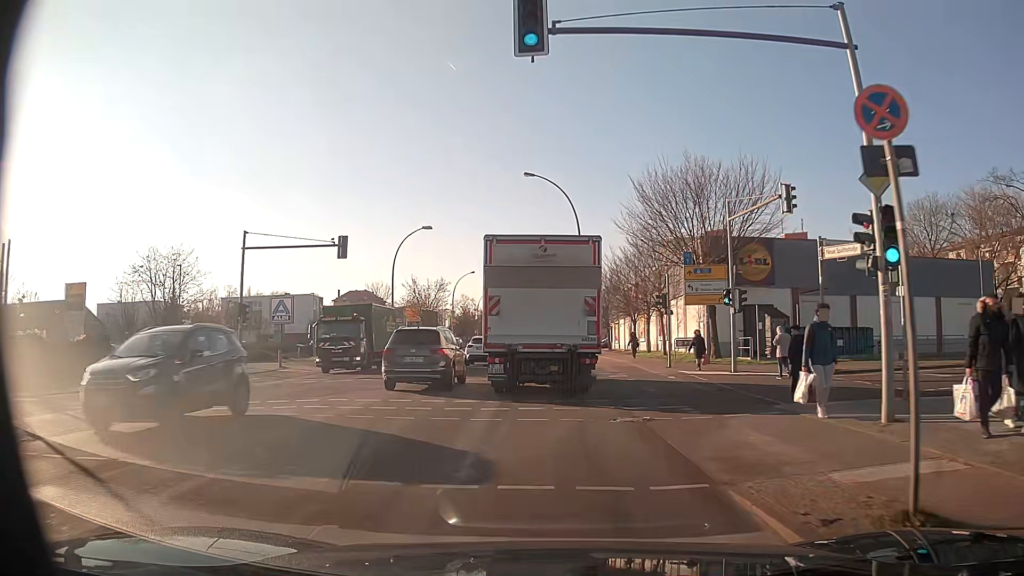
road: secondary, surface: asphalt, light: Day
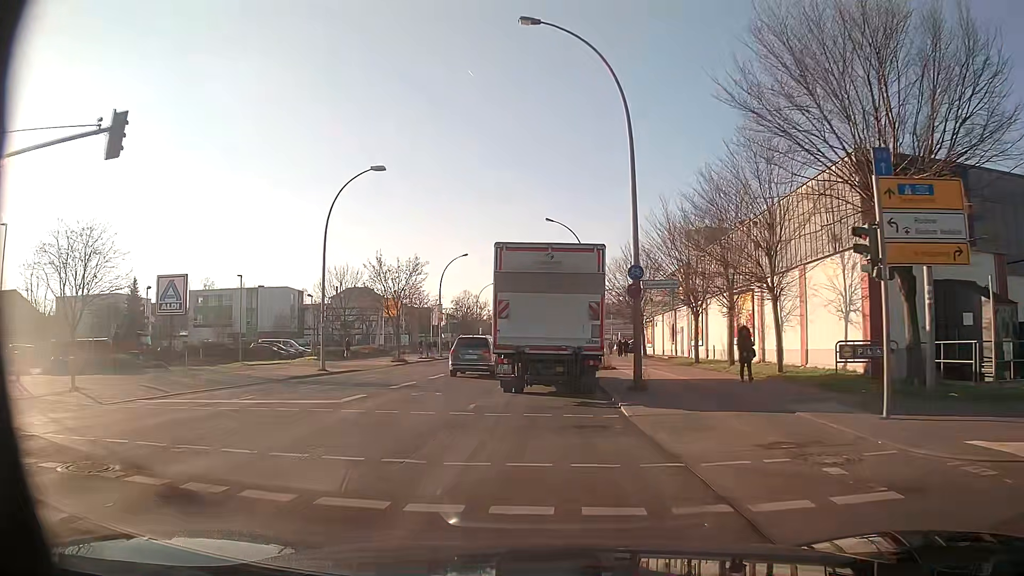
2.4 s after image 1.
(-0.2, +19.0) m; -1°
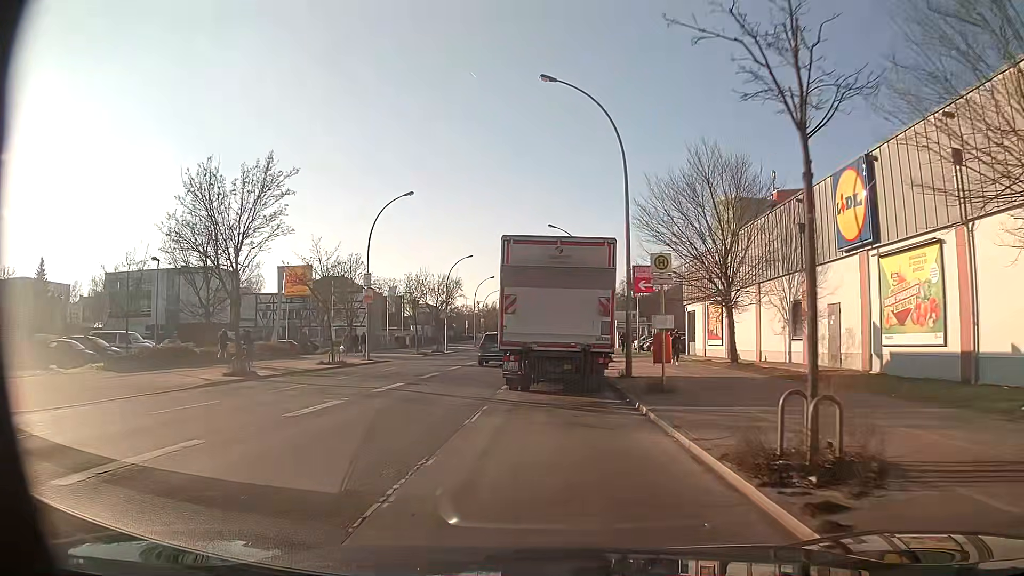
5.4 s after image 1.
(-0.2, +26.9) m; 0°
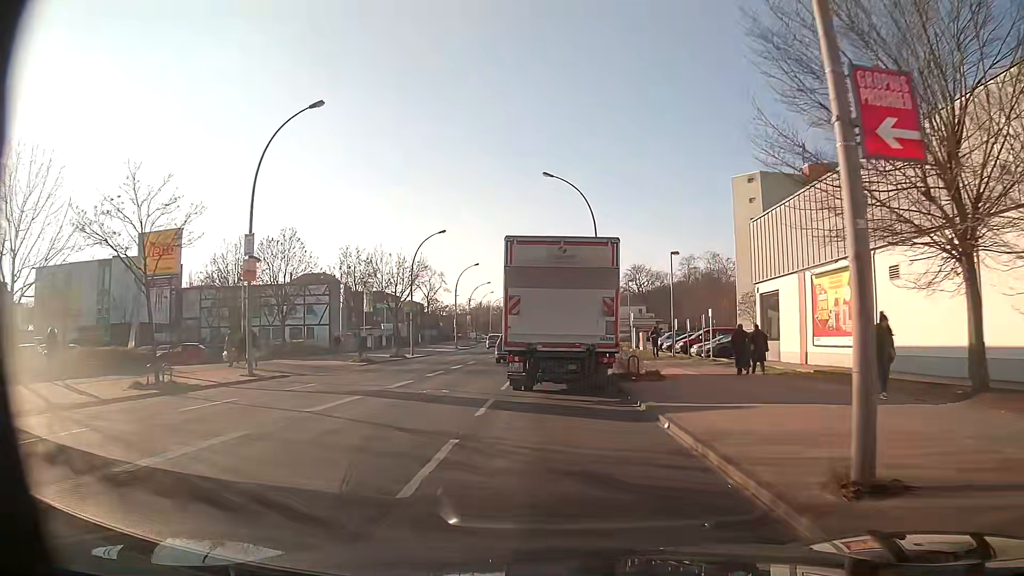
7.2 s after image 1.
(+0.1, +16.9) m; +1°
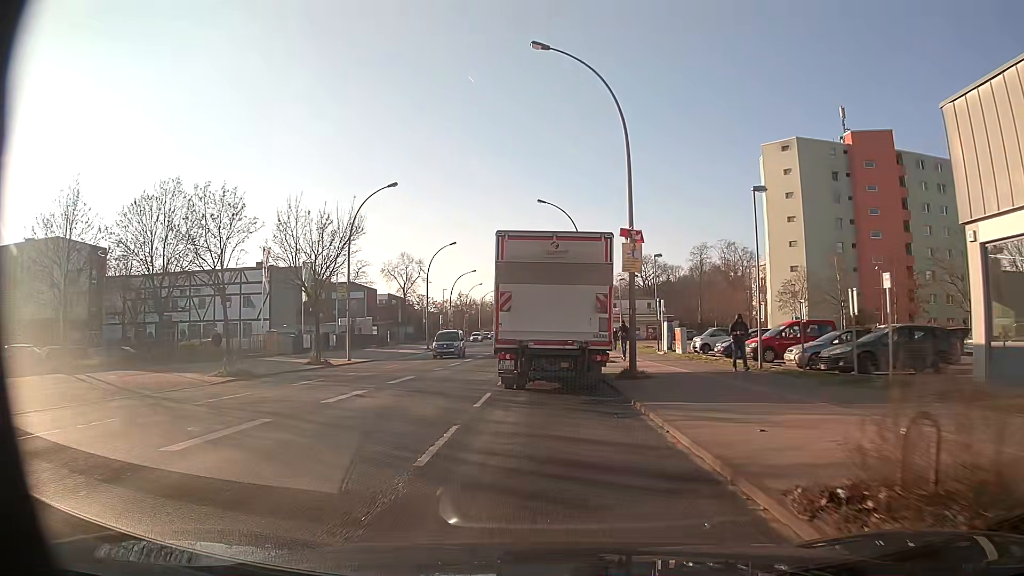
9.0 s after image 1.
(0.0, +17.0) m; 0°
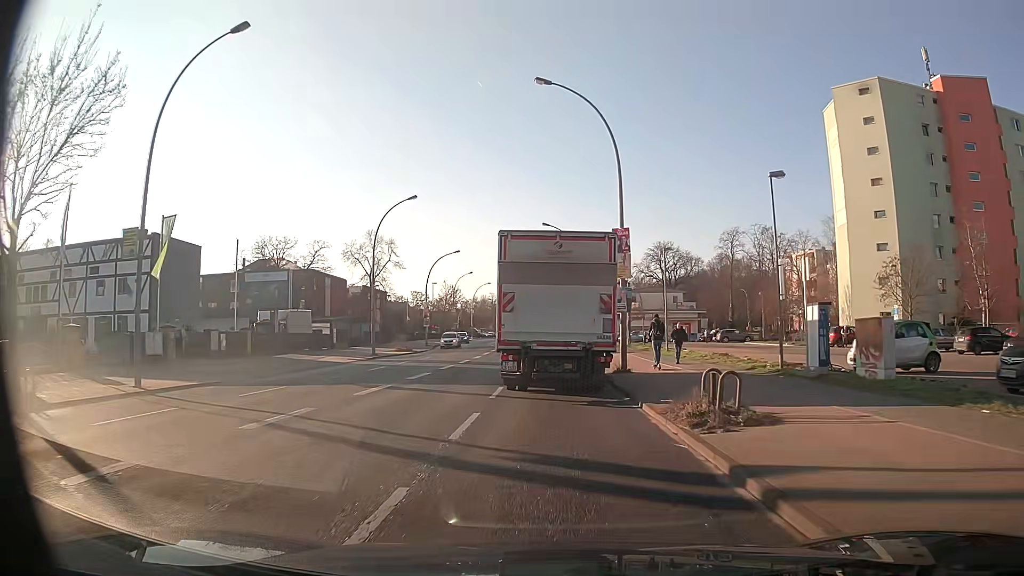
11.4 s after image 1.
(-0.2, +22.0) m; -1°
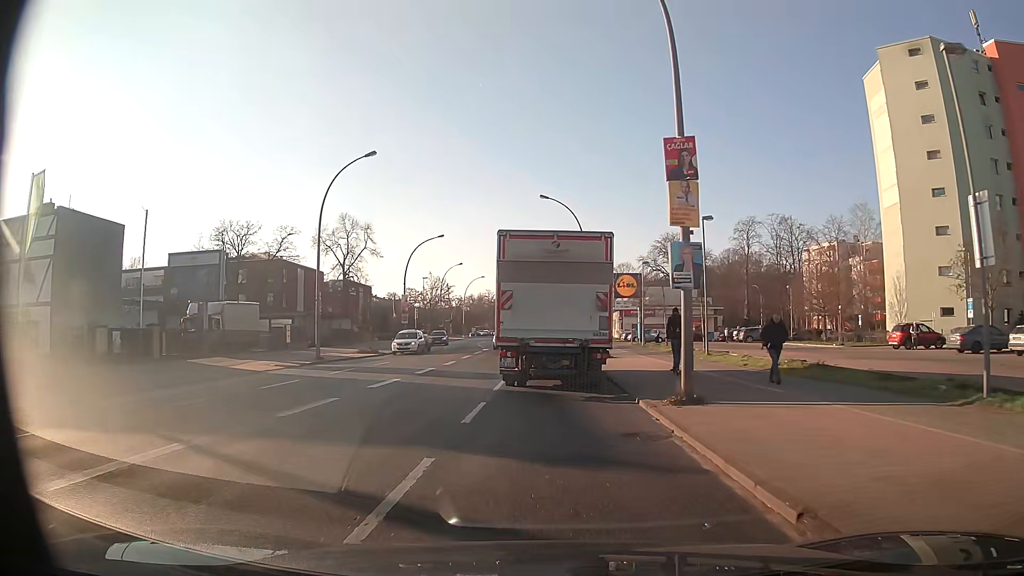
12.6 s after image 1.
(+0.1, +10.6) m; +1°
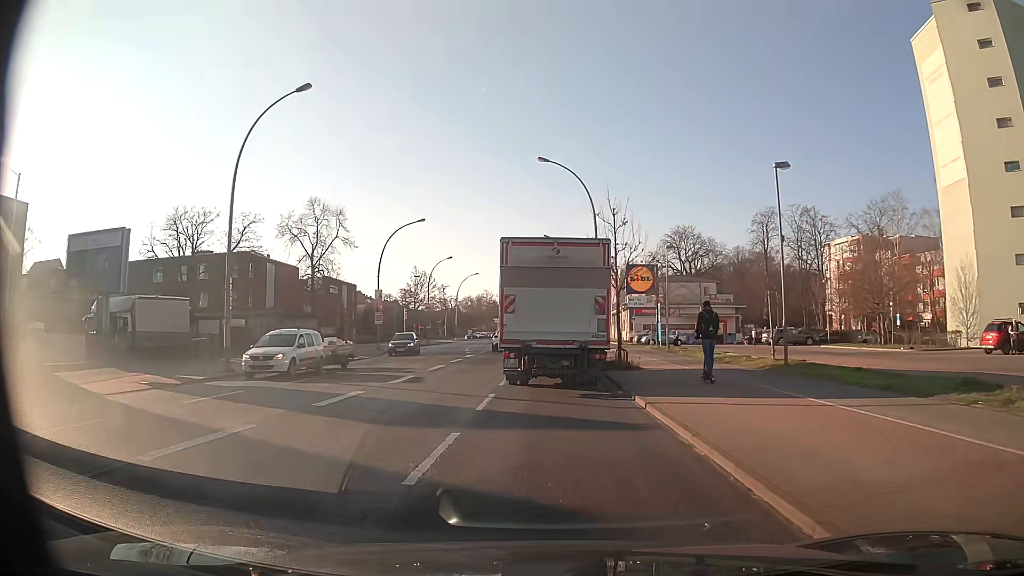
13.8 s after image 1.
(0.0, +10.1) m; 0°
(0, +10) (0, +20) (0, +30) (0, +40) (0, +50) (0, +60) (0, +70) (0, +80) (0, +90) (0, +100) m
